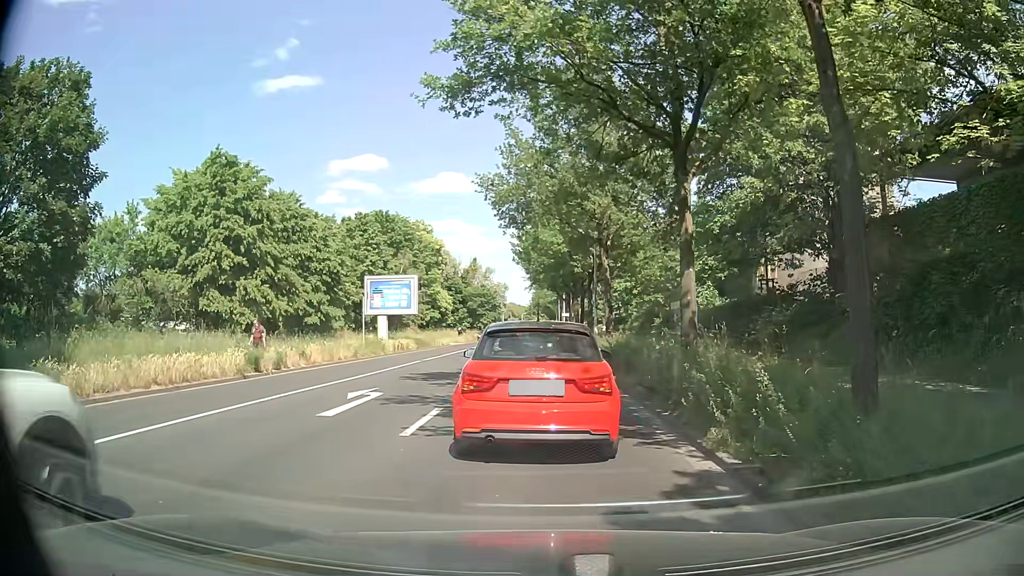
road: secondary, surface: asphalt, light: Day
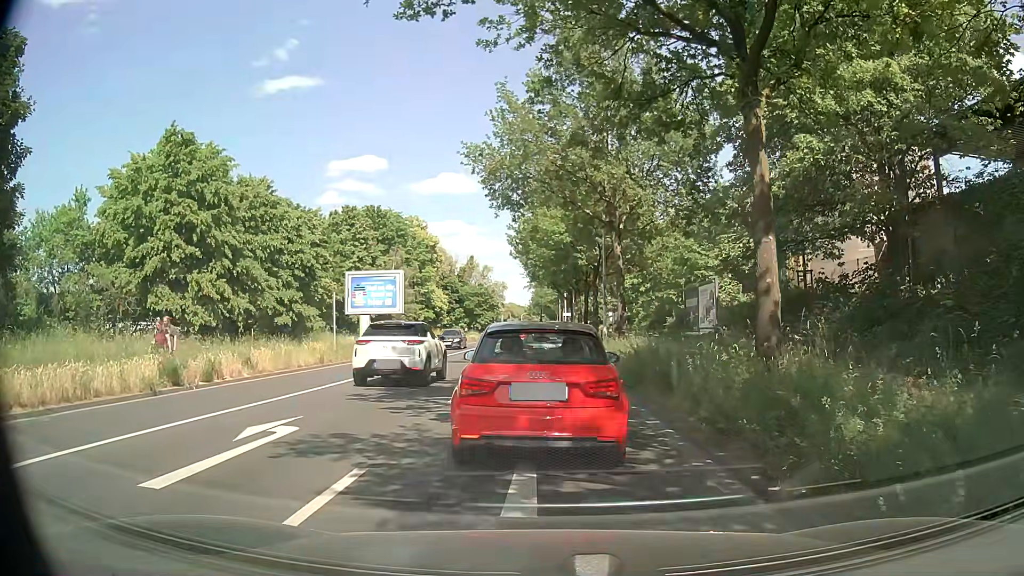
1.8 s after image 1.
(+0.1, +4.9) m; +1°
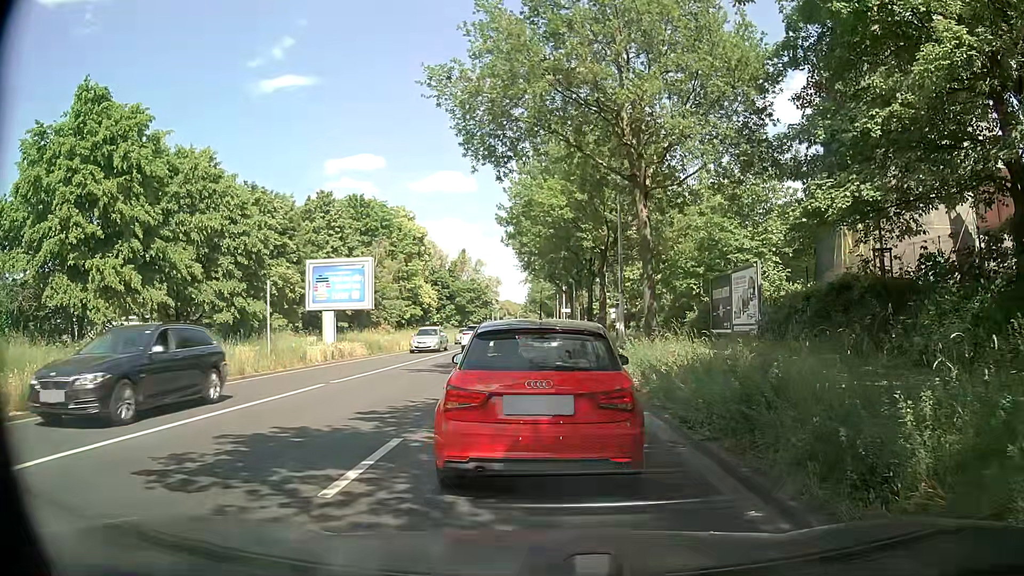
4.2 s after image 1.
(0.0, +7.2) m; 0°
